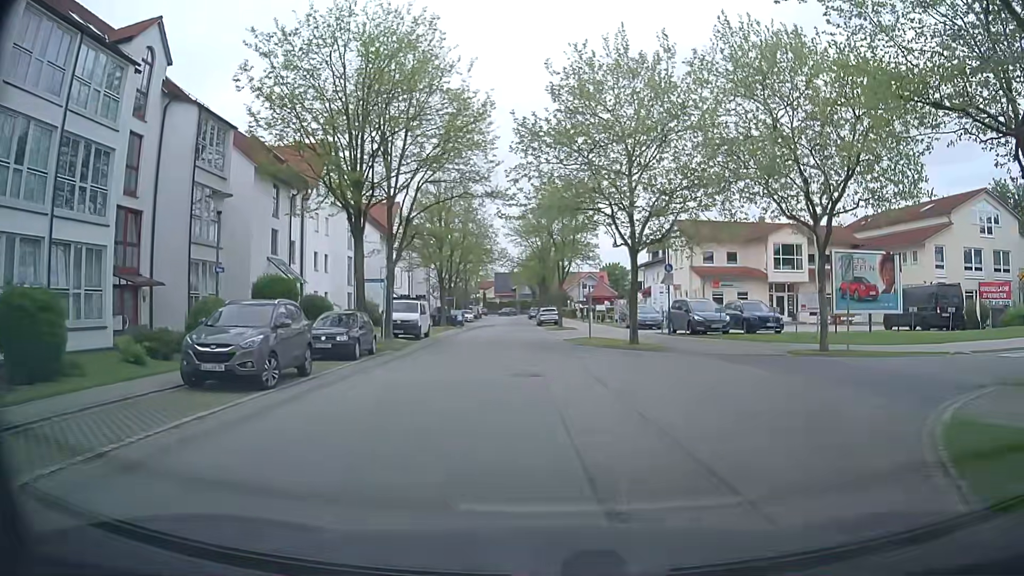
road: residential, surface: asphalt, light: Day
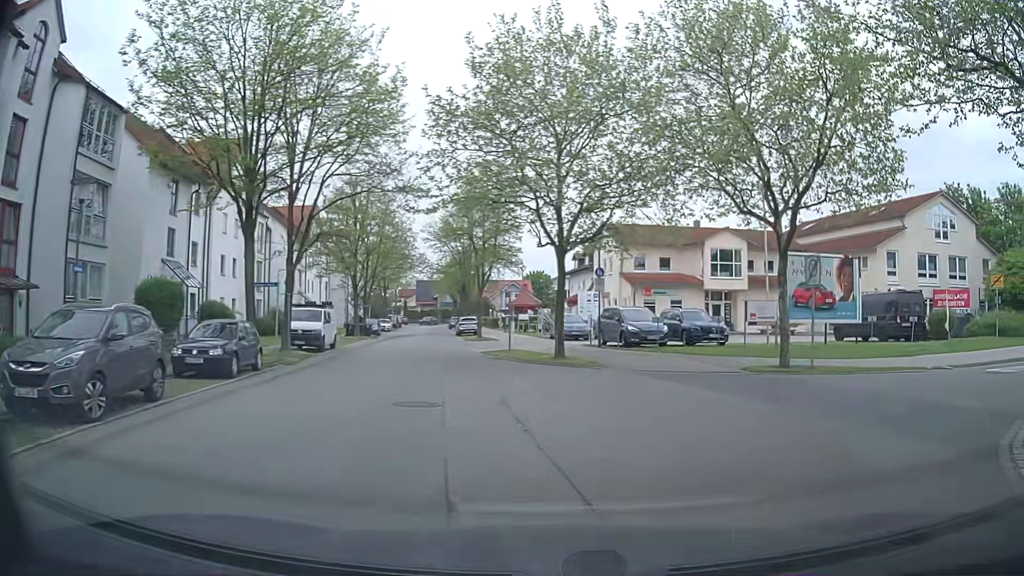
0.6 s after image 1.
(+0.1, +3.3) m; +6°
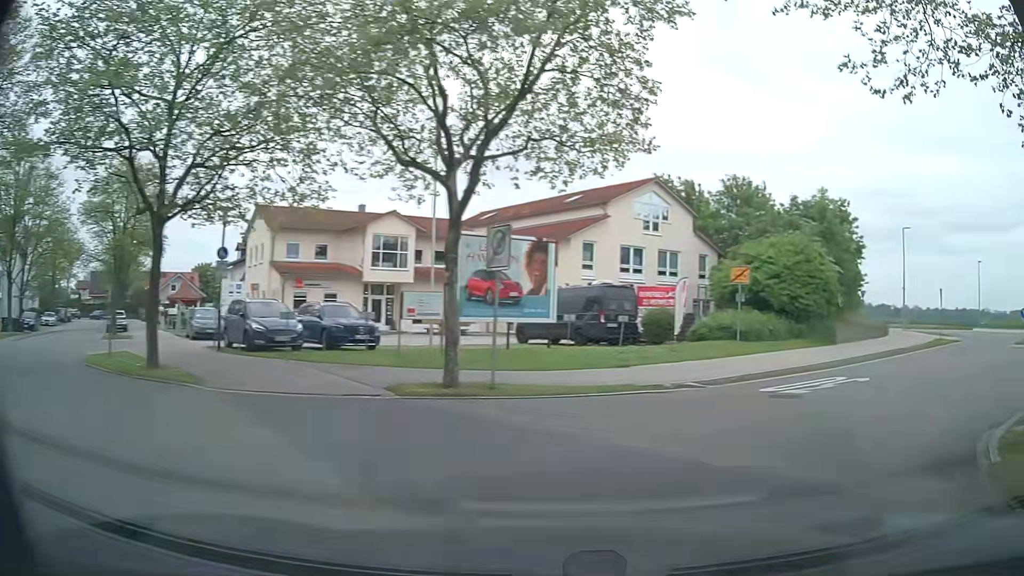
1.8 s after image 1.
(+1.4, +6.2) m; +29°
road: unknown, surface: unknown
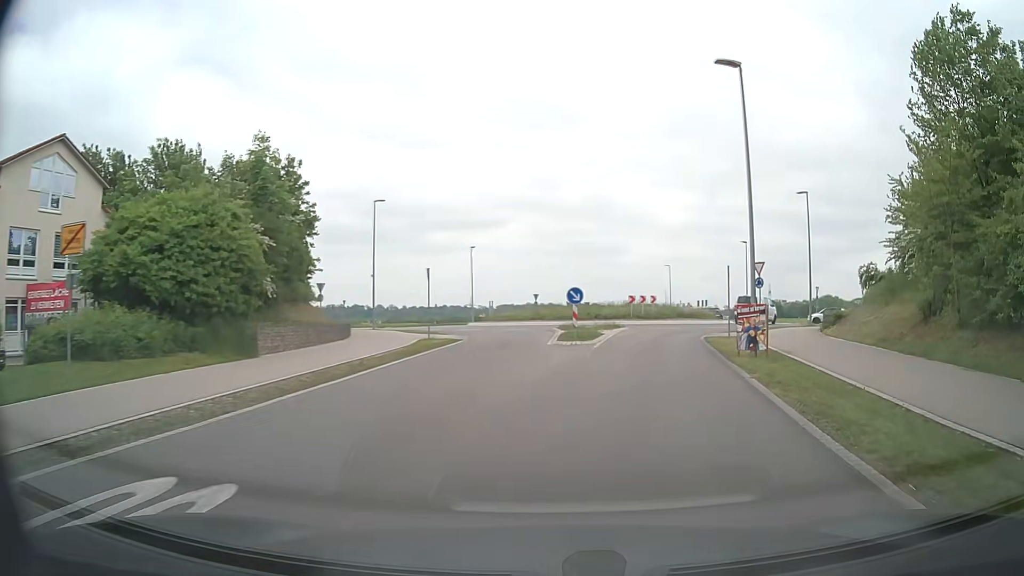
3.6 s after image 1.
(+5.0, +11.4) m; +43°
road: unclassified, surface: asphalt
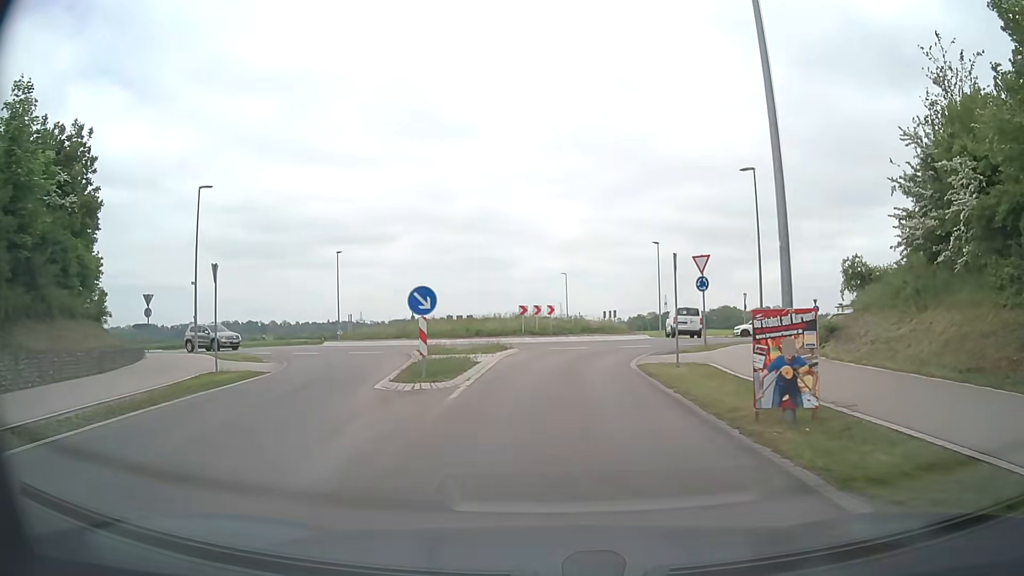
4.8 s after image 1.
(+1.0, +10.3) m; +9°
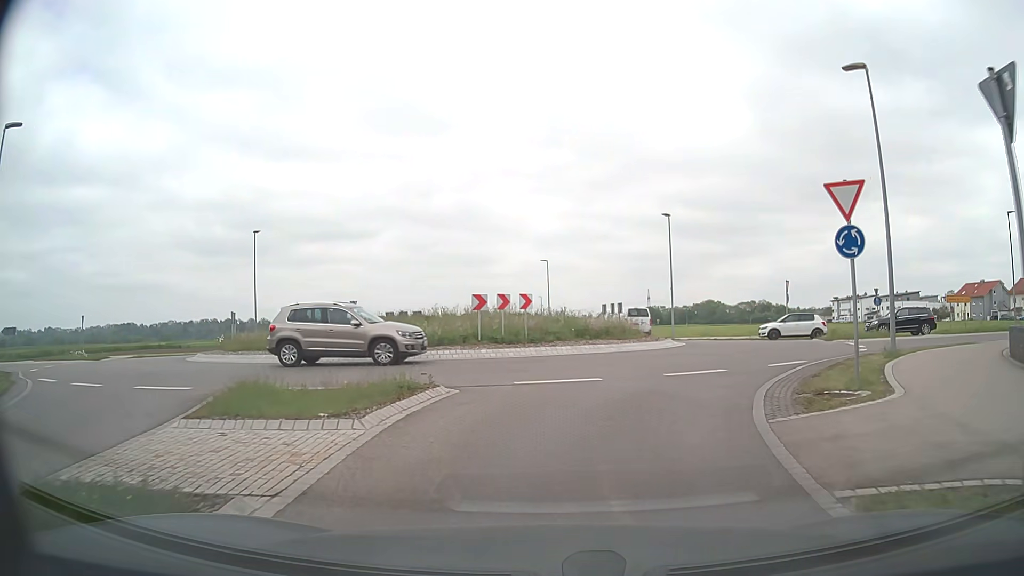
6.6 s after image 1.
(+0.2, +14.0) m; +2°
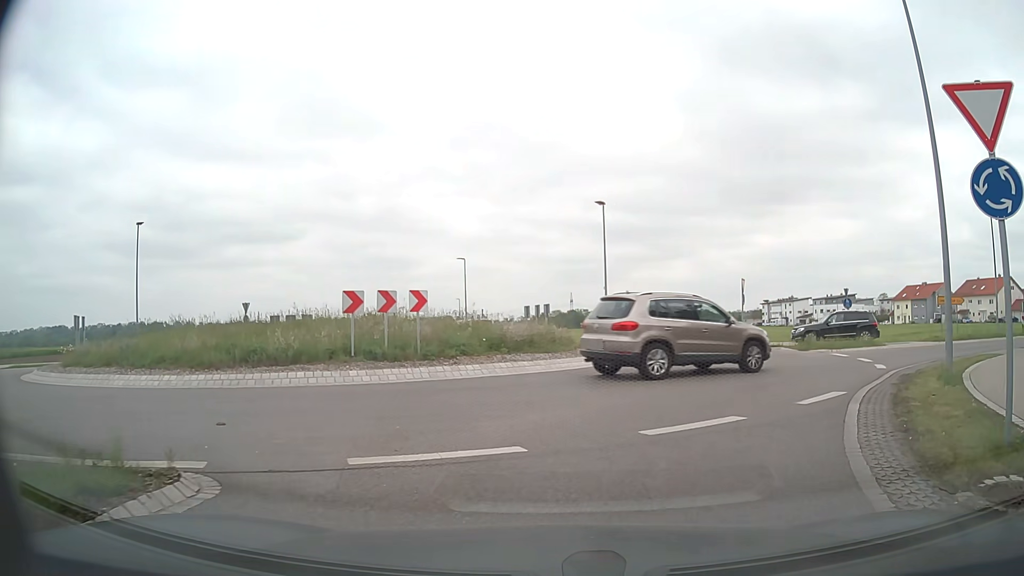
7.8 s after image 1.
(+0.2, +5.8) m; +7°
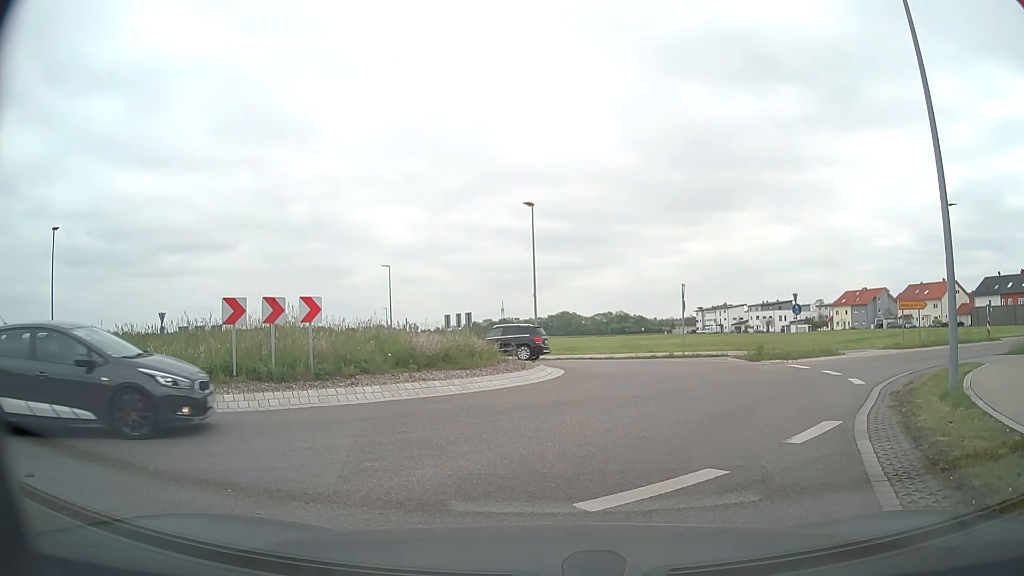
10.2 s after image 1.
(+0.1, +2.3) m; +4°
(+2, +10) (+4, +19) (+3, +29) (-5, +35) (-15, +36) (-23, +30) (-31, +24) (-39, +19) (-49, +15) (-58, +12) m
